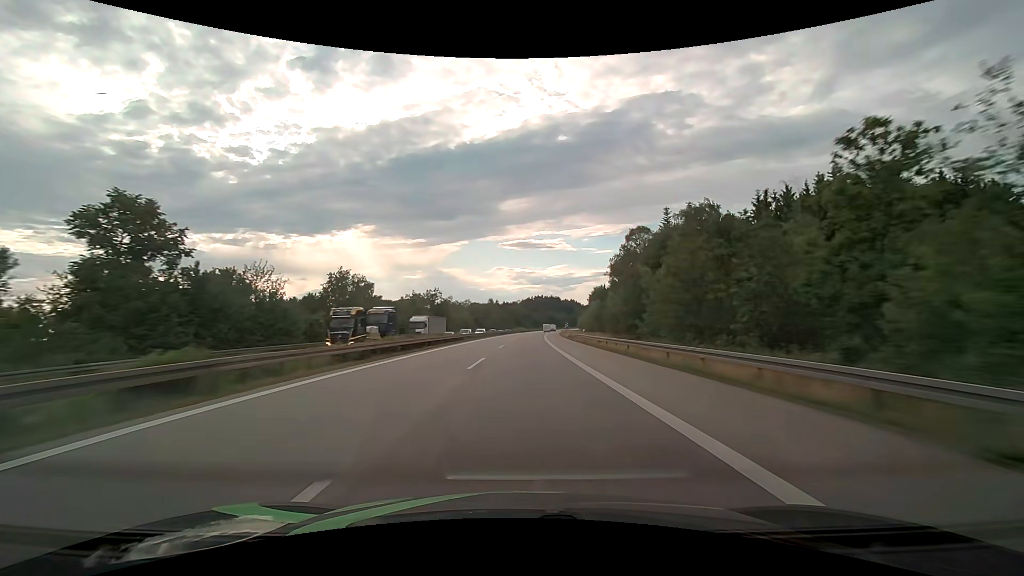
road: motorway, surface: asphalt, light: Day
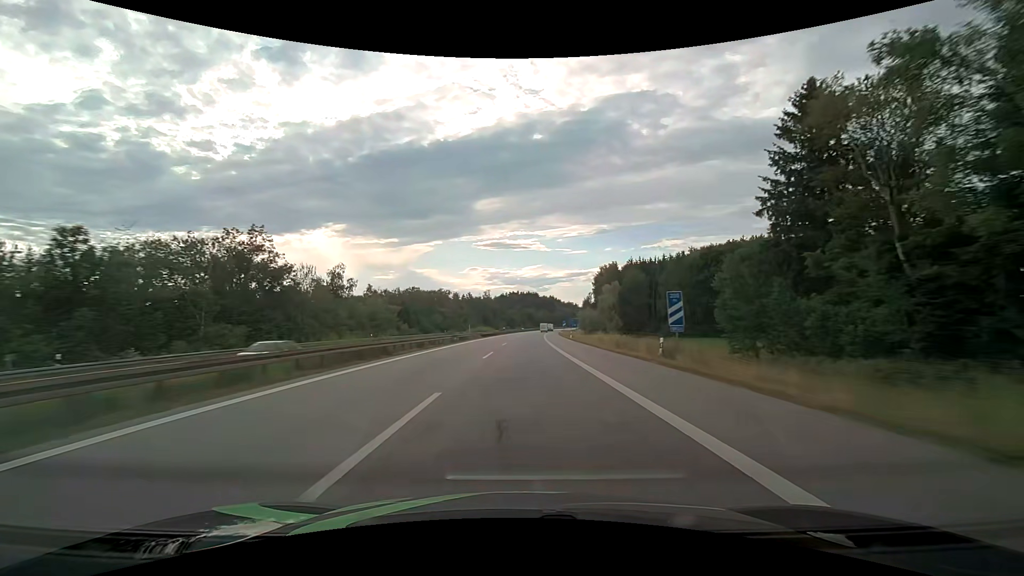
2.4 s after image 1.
(+2.3, +84.9) m; +3°
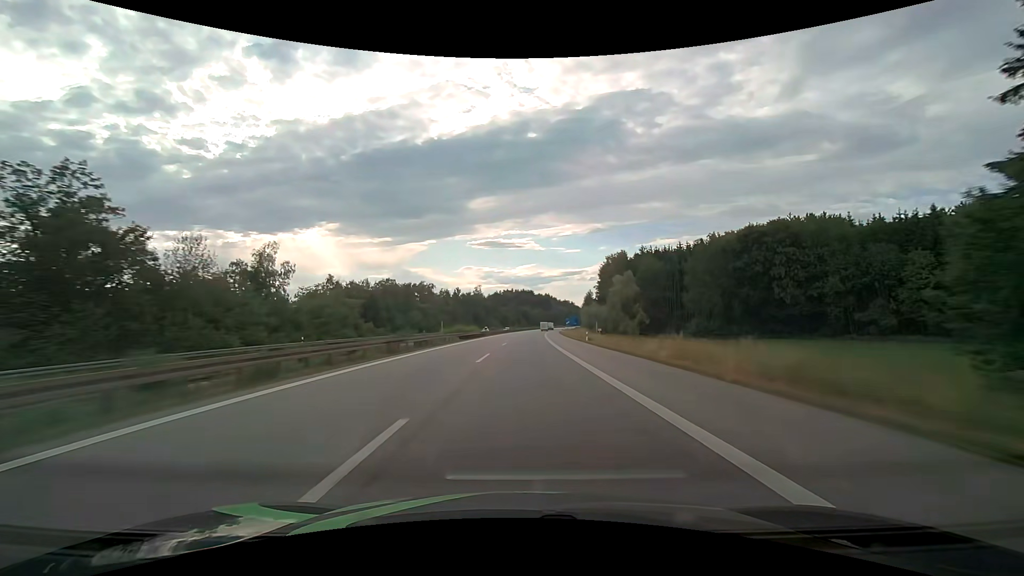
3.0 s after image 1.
(+0.1, +21.3) m; +1°
(0, +10) (0, +20) (0, +30) (+1, +40) (+1, +50) (+1, +60) (+2, +70) (+2, +80) (+3, +90) (+3, +100) m
